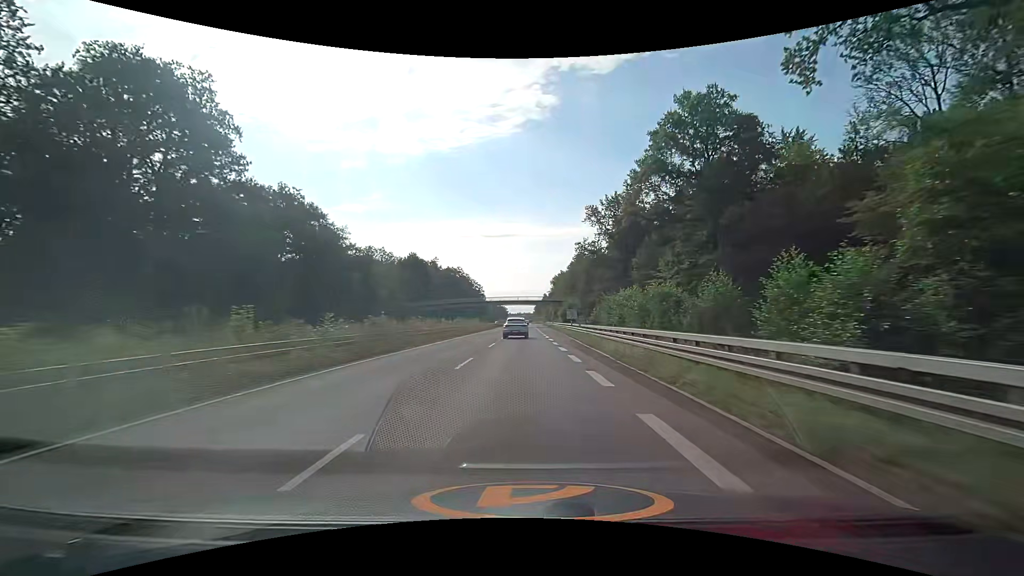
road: trunk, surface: asphalt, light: Day
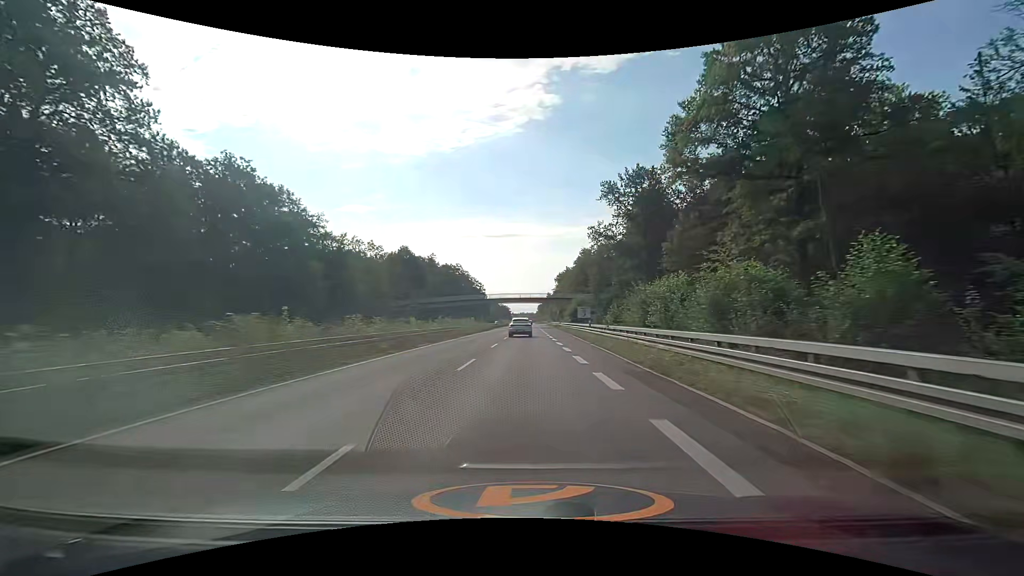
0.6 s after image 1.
(0.0, +12.5) m; 0°
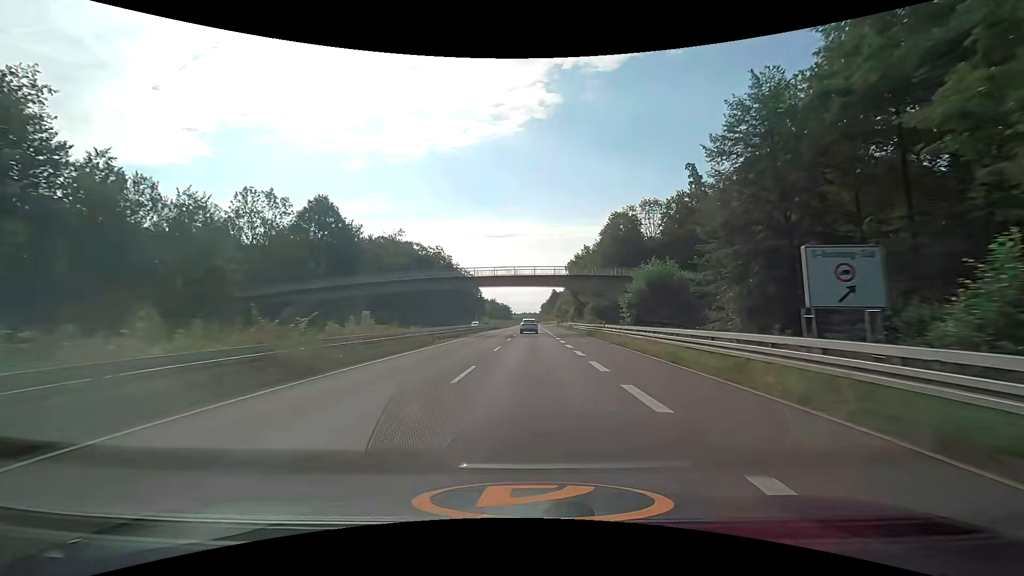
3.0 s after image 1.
(0.0, +50.1) m; 0°
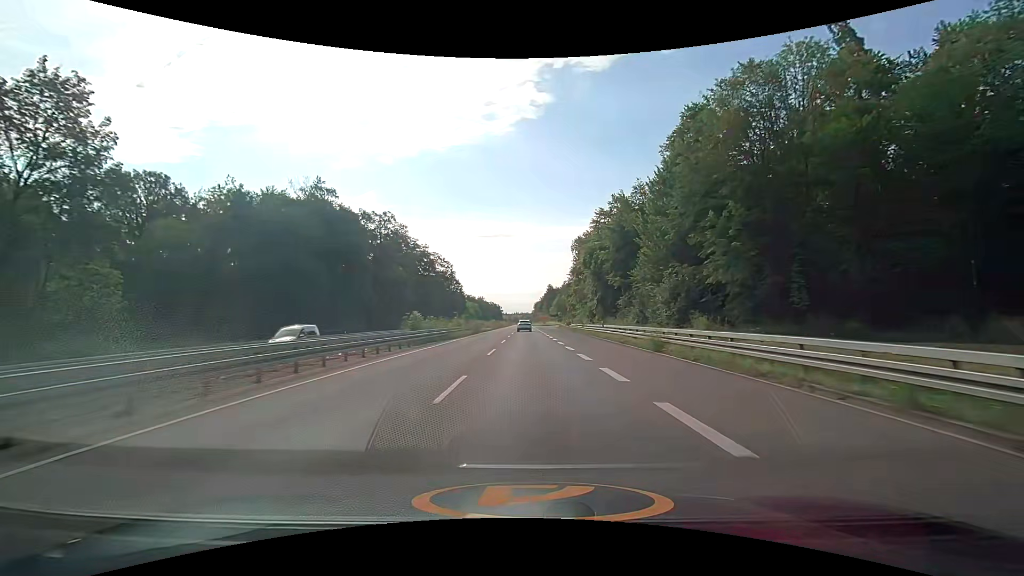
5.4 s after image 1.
(-0.3, +50.0) m; 0°
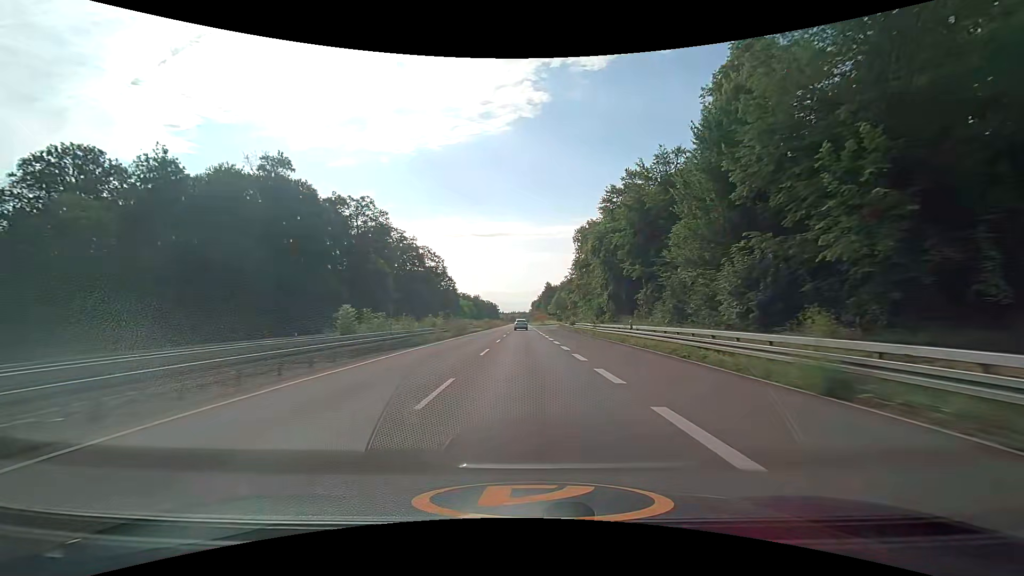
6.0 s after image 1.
(+0.1, +12.5) m; 0°
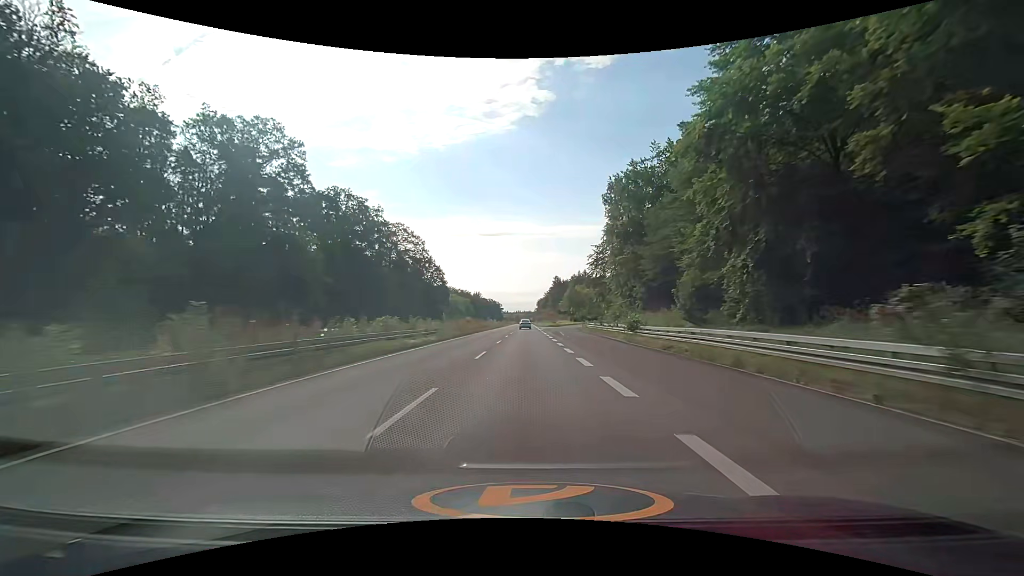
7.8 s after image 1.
(-0.1, +37.5) m; 0°
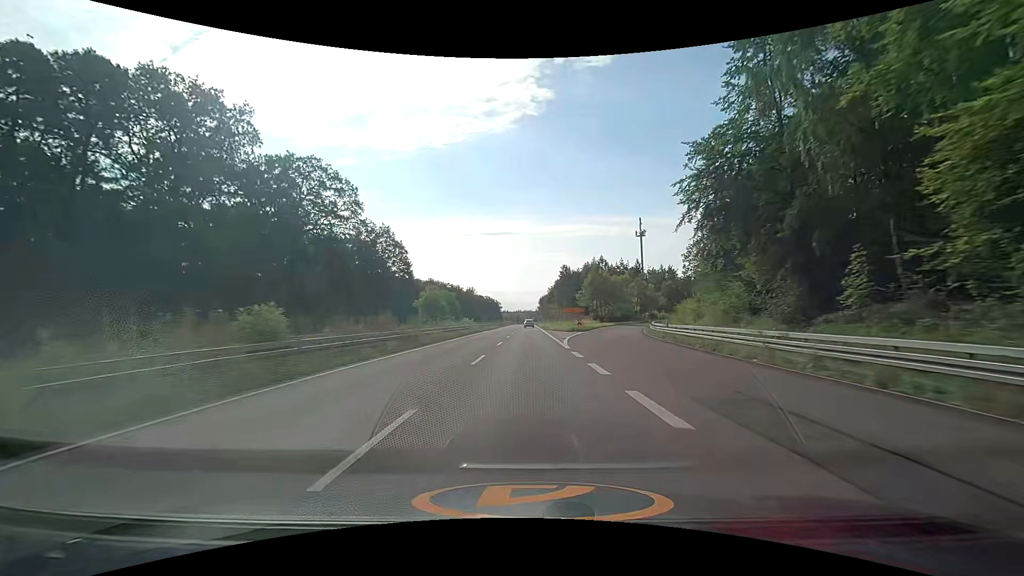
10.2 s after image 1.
(-0.3, +50.0) m; 0°
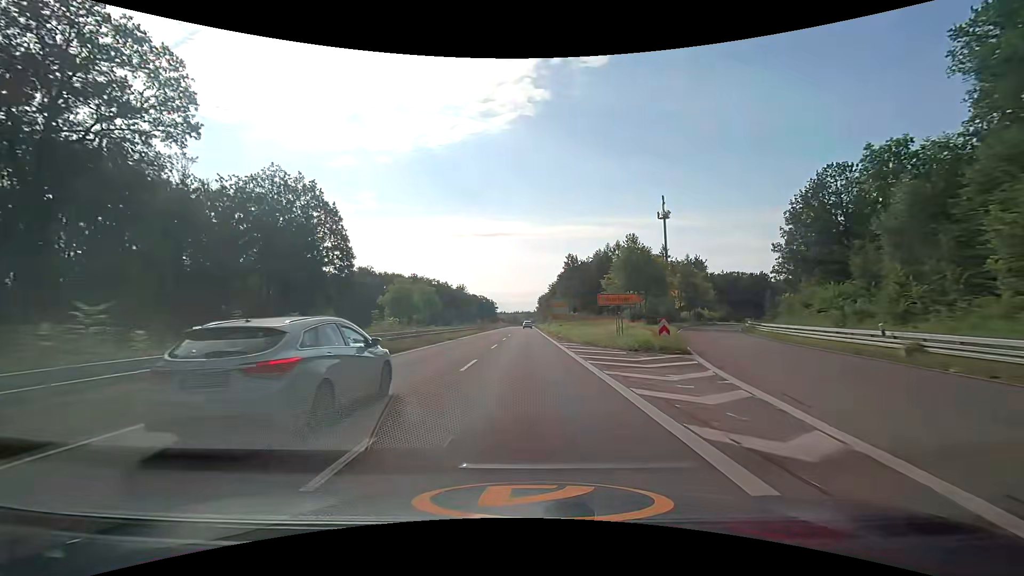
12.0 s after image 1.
(+0.1, +37.5) m; 0°
(0, +10) (0, +20) (0, +30) (0, +40) (0, +50) (0, +60) (0, +70) (0, +80) (0, +90) (0, +100) m
